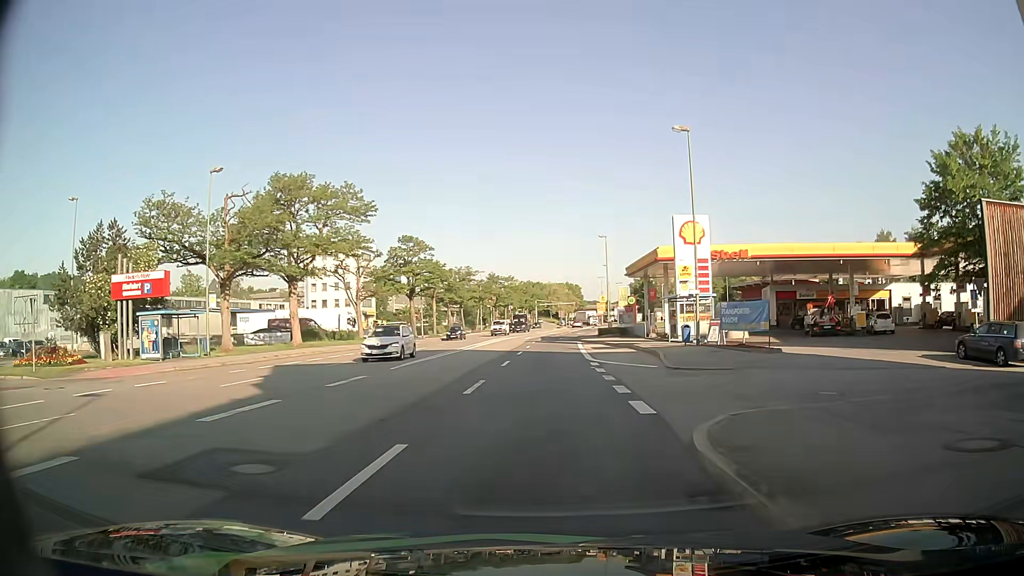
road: primary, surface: asphalt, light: Day
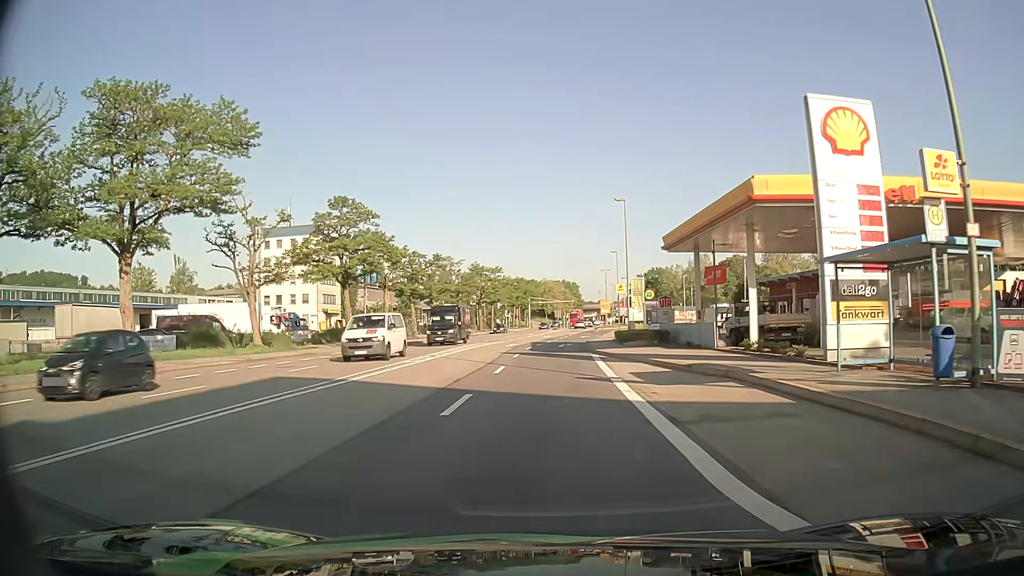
(-0.2, +21.3) m; 0°
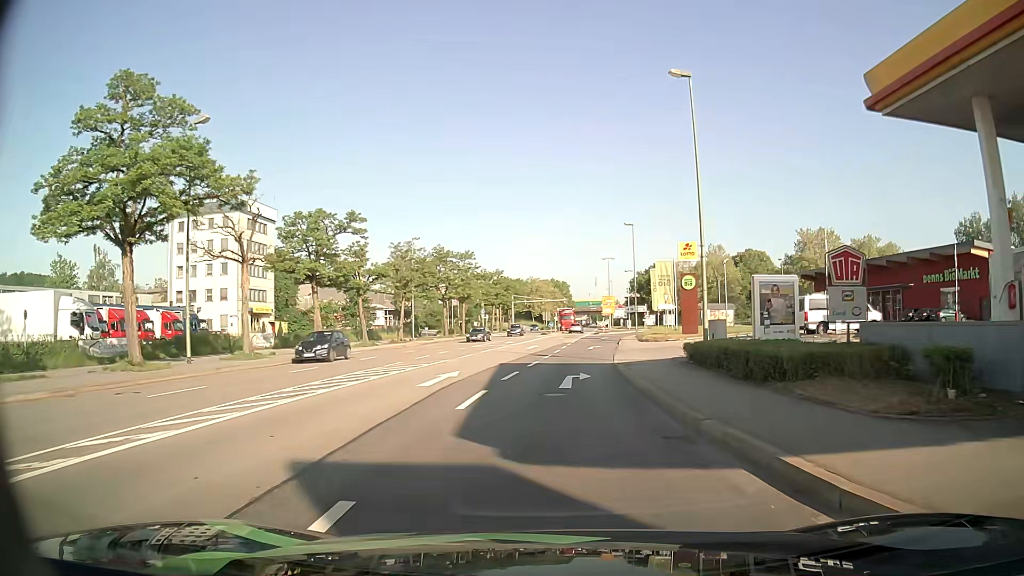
(+0.1, +26.1) m; 0°
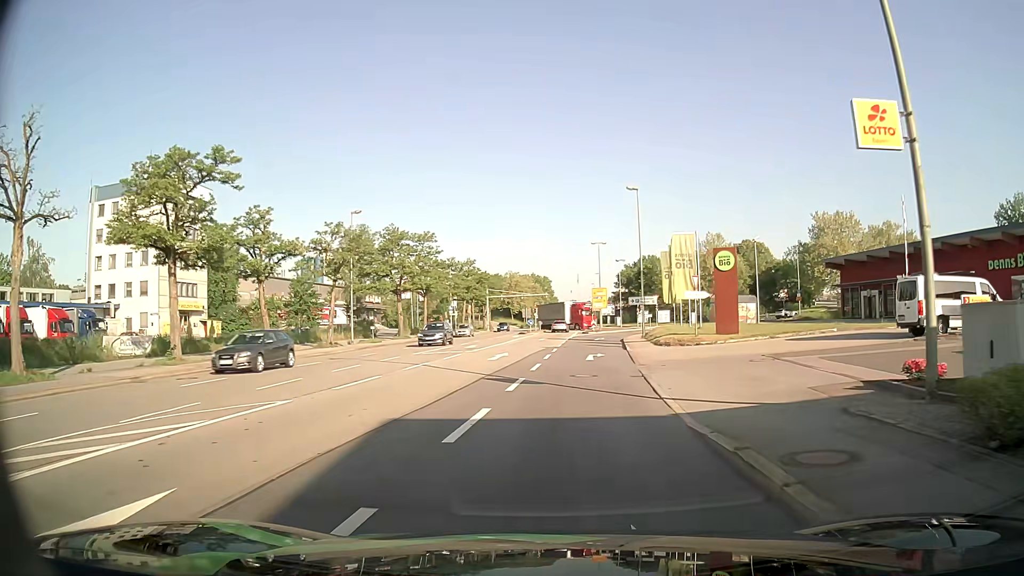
(+0.4, +15.2) m; +2°
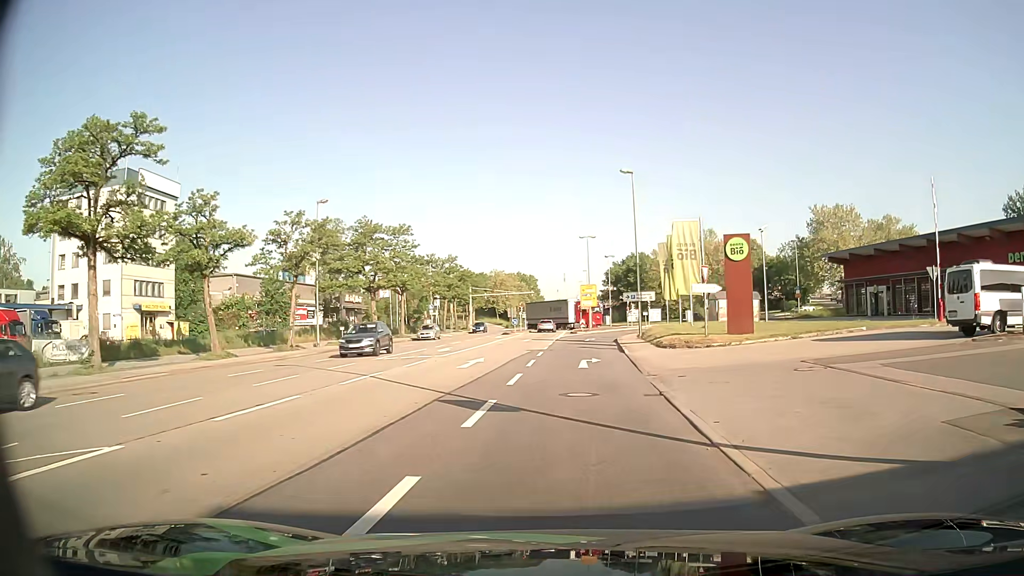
(+0.1, +4.9) m; +2°
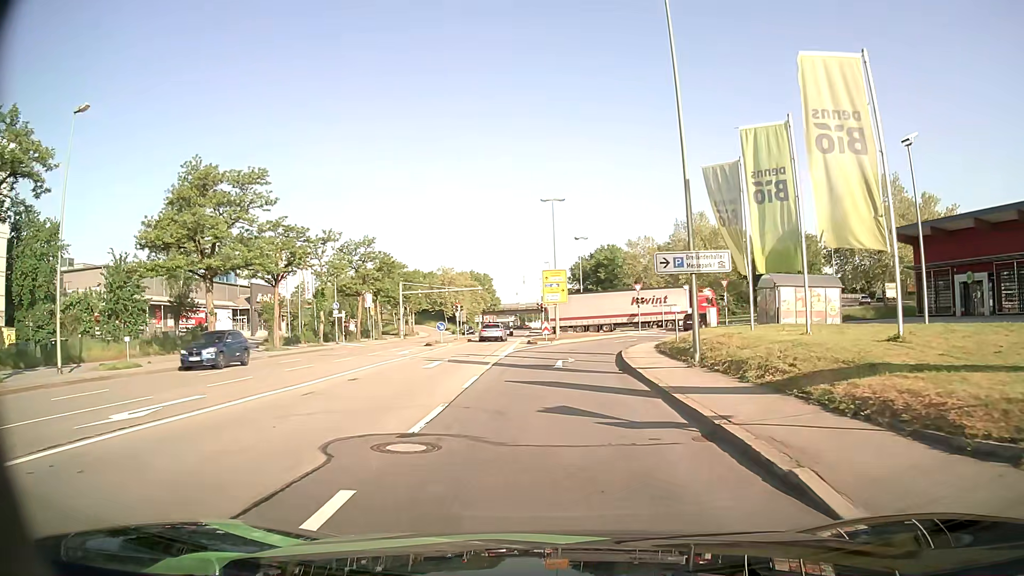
(+0.8, +24.4) m; +4°
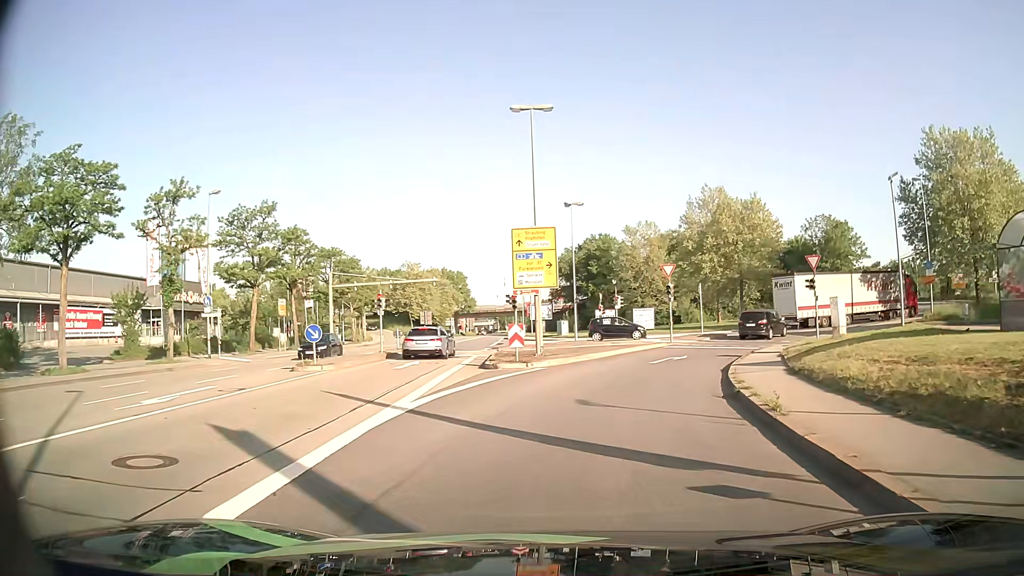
(+0.1, +21.8) m; +1°
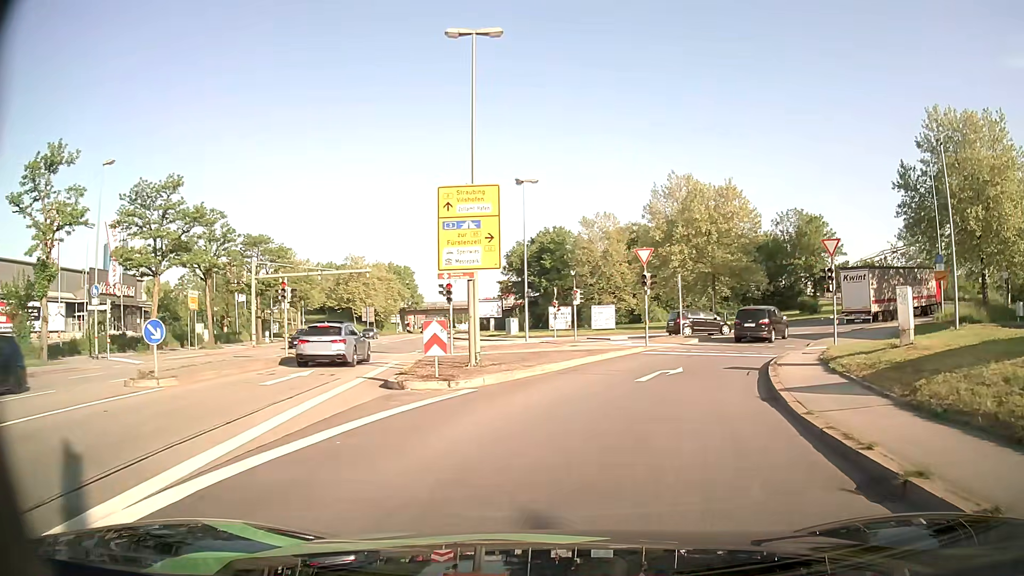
(+0.2, +7.4) m; +3°
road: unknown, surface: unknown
(+1, +10) (+3, +20) (+8, +29) (+14, +37) (+20, +44) (+27, +51) (+34, +58) (+41, +66) (+46, +74) (+50, +84) m
